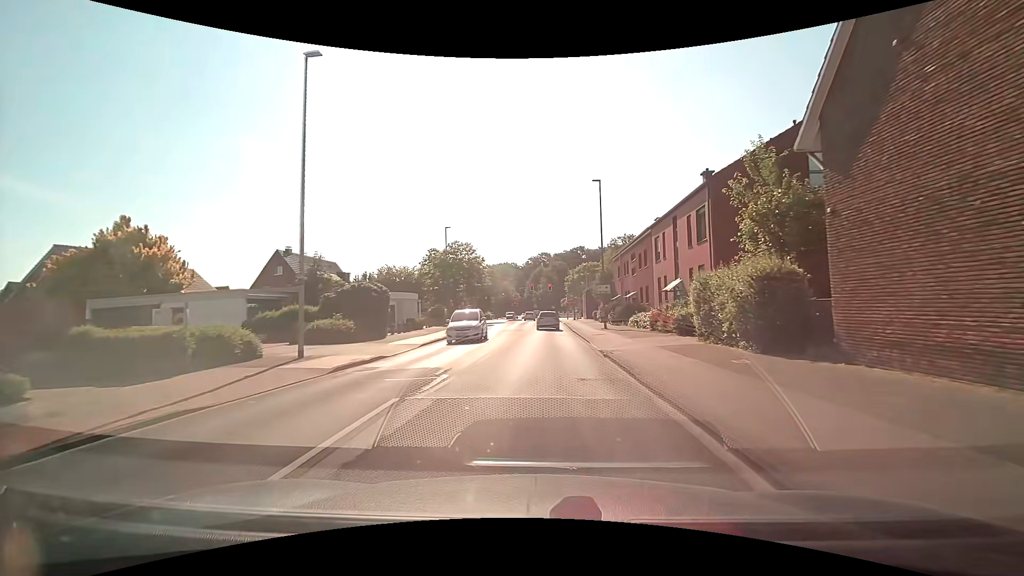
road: tertiary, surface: asphalt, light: Day
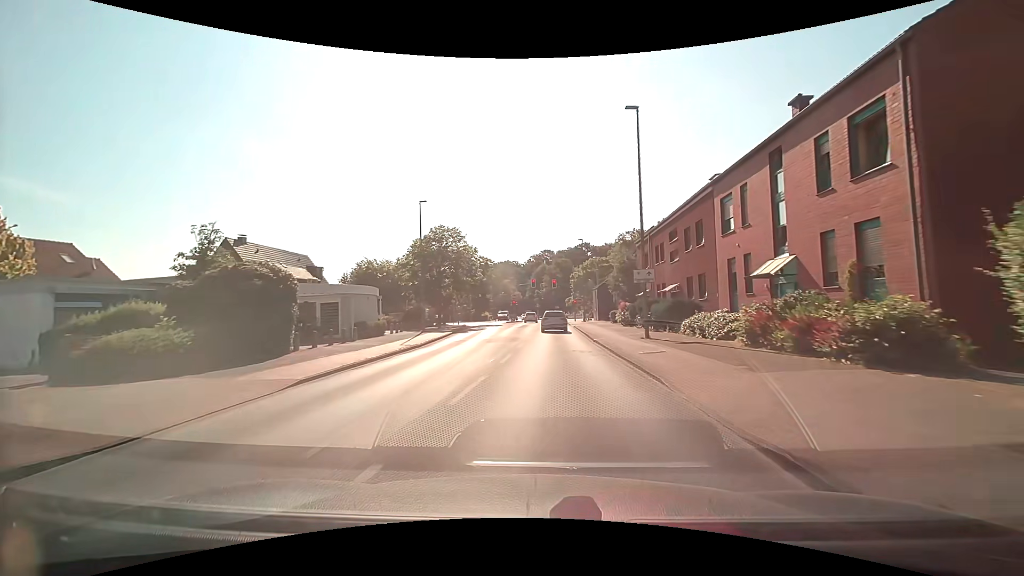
(+0.1, +12.2) m; 0°
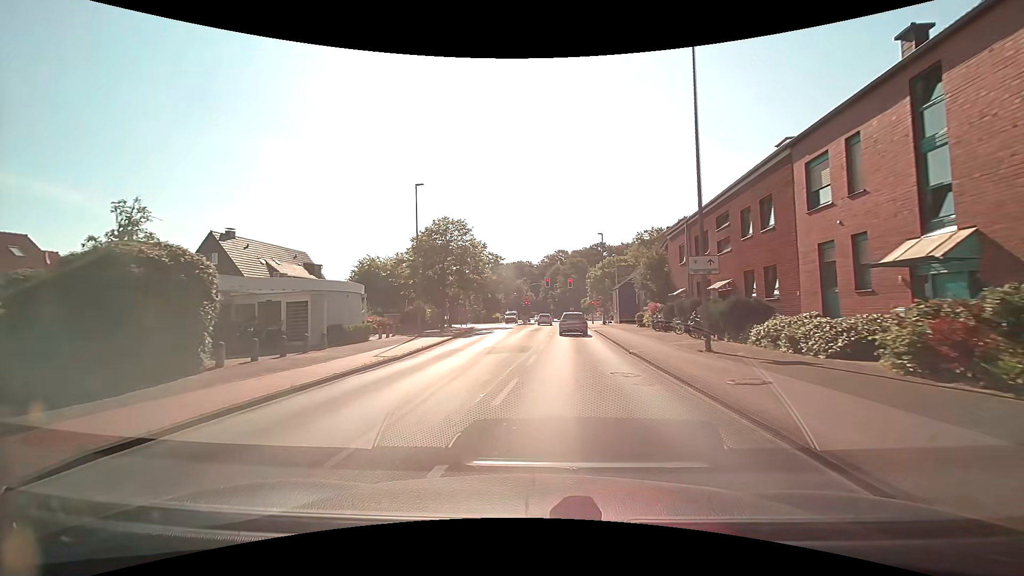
(0.0, +5.8) m; -1°
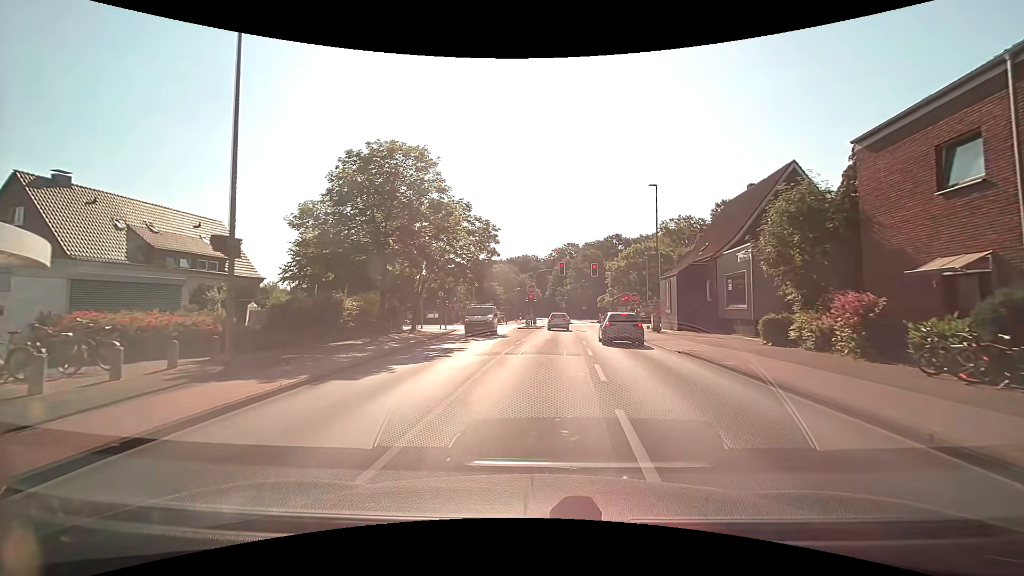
(-0.3, +21.5) m; -1°
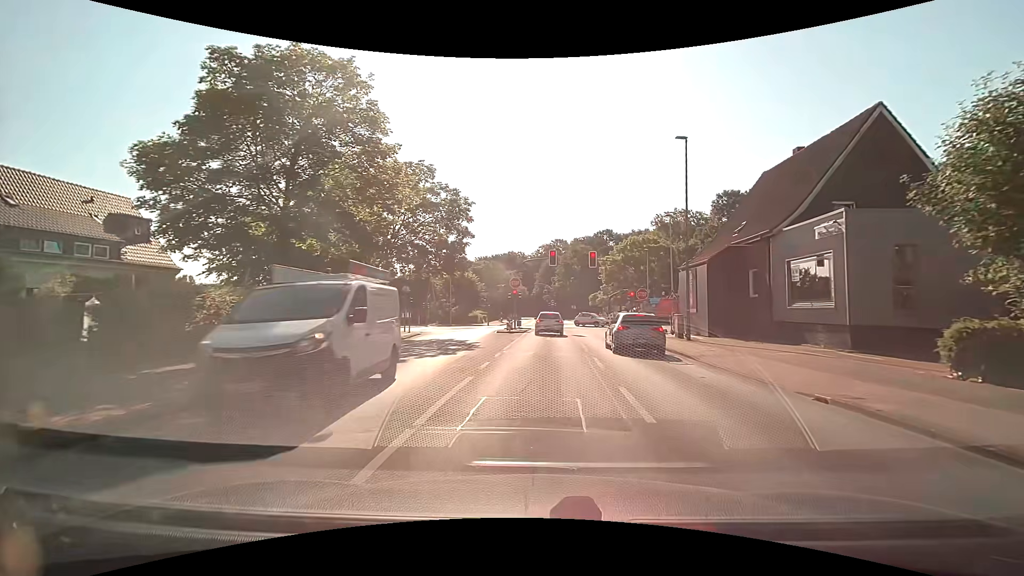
(+0.2, +9.6) m; +2°
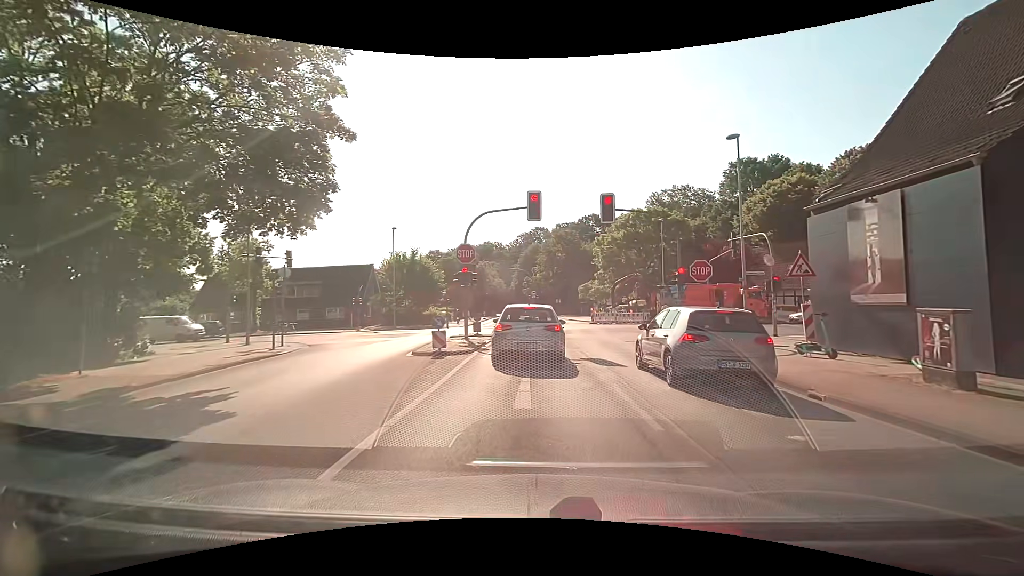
(+0.4, +18.4) m; +2°
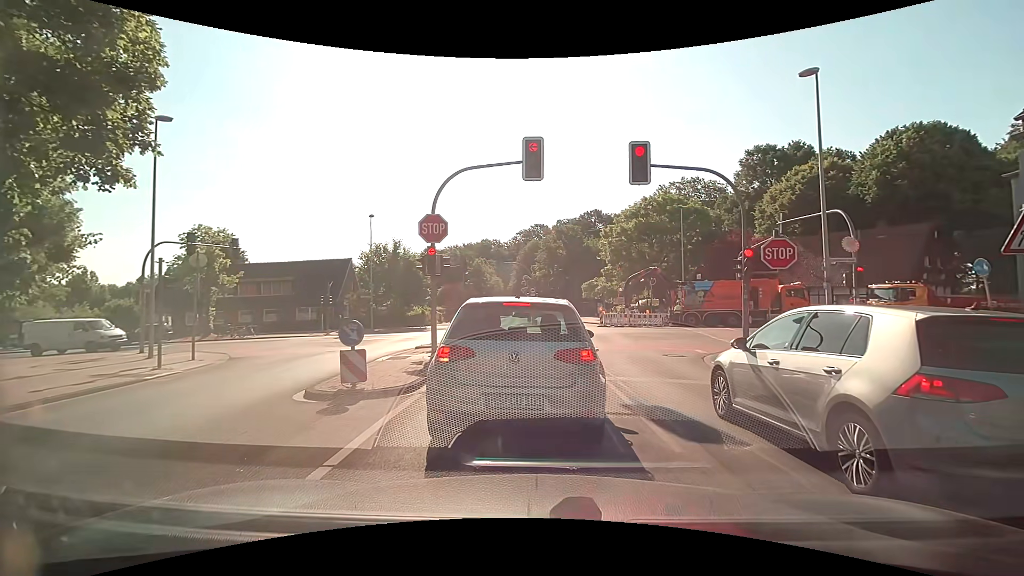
(0.0, +6.5) m; +1°
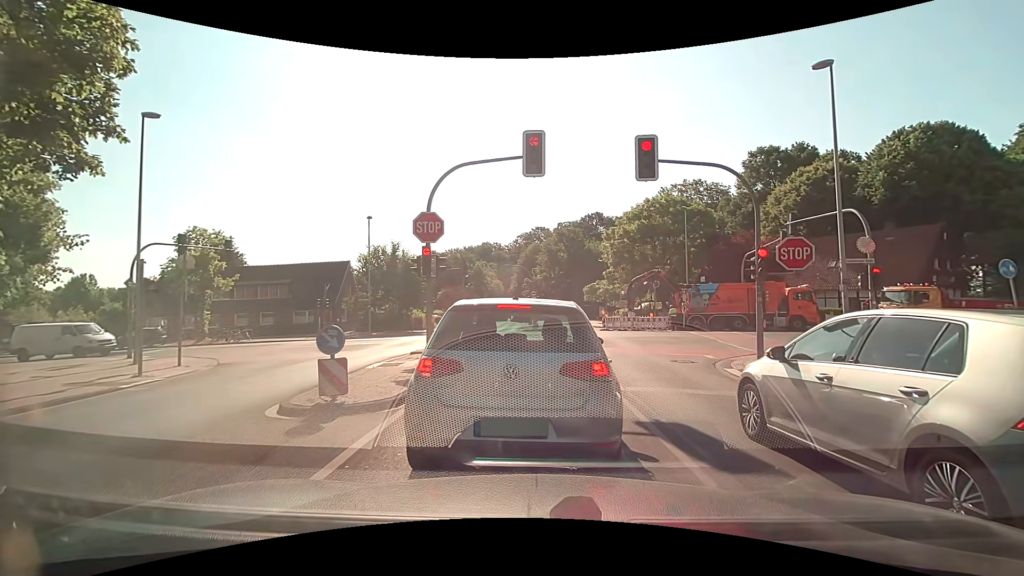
(0.0, +0.8) m; 0°
(0, +10) (0, +20) (-4, +29) (-13, +34) (-22, +36) (-32, +36) (-42, +35) (-52, +35) (-62, +35) (-72, +34) m
